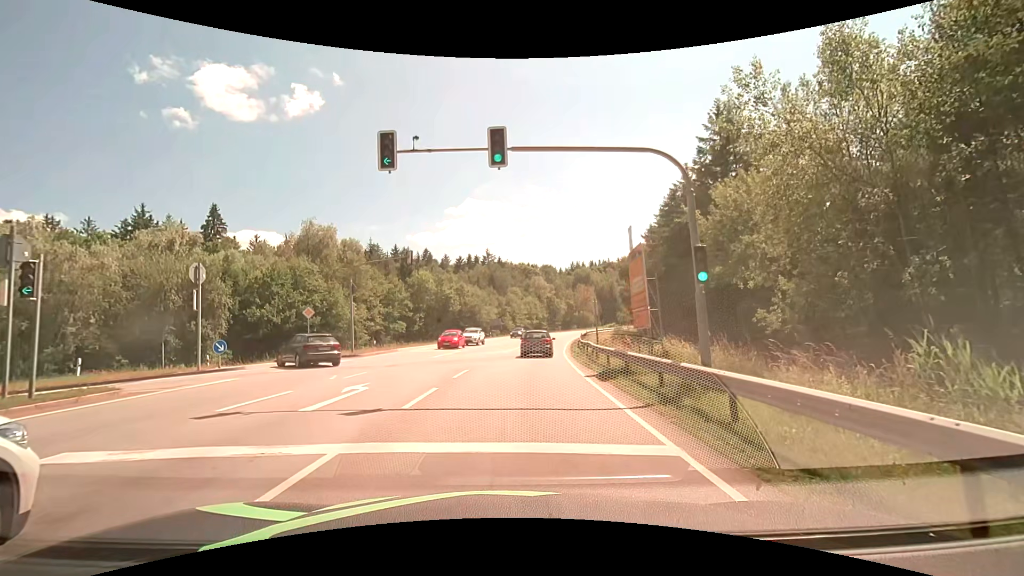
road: secondary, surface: asphalt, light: Day
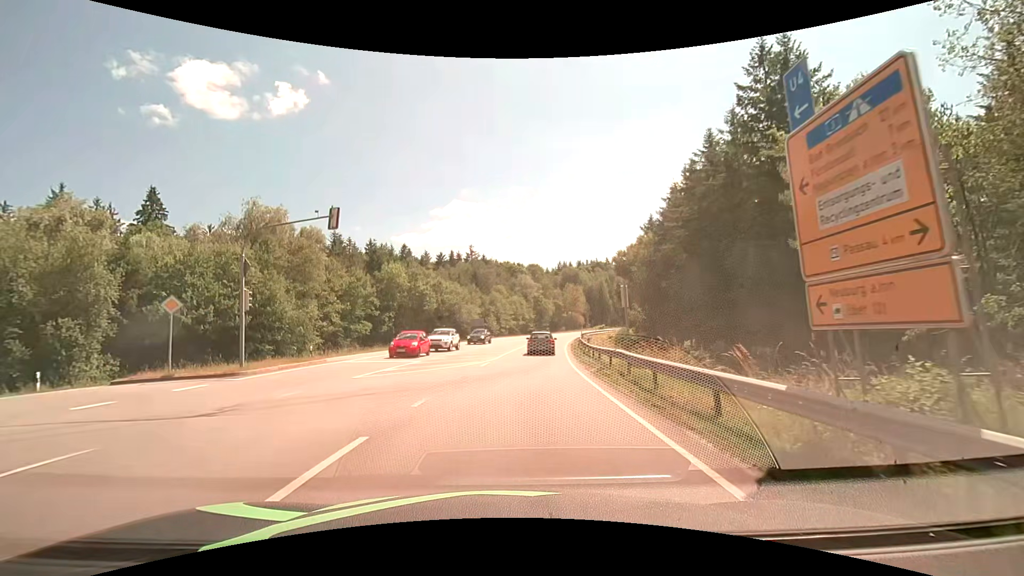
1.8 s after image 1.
(+0.2, +11.9) m; +2°
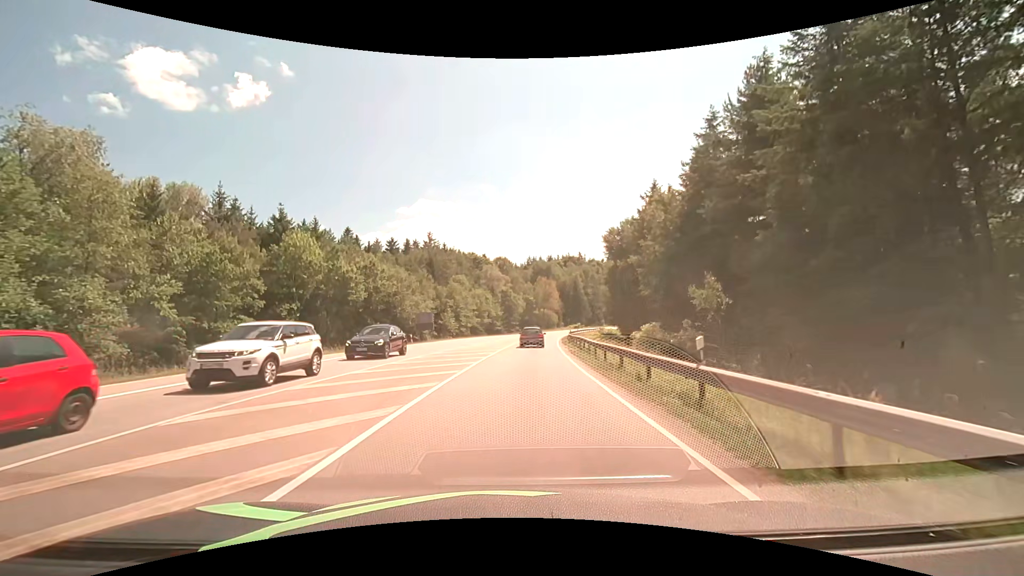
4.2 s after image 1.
(+0.9, +23.8) m; +4°
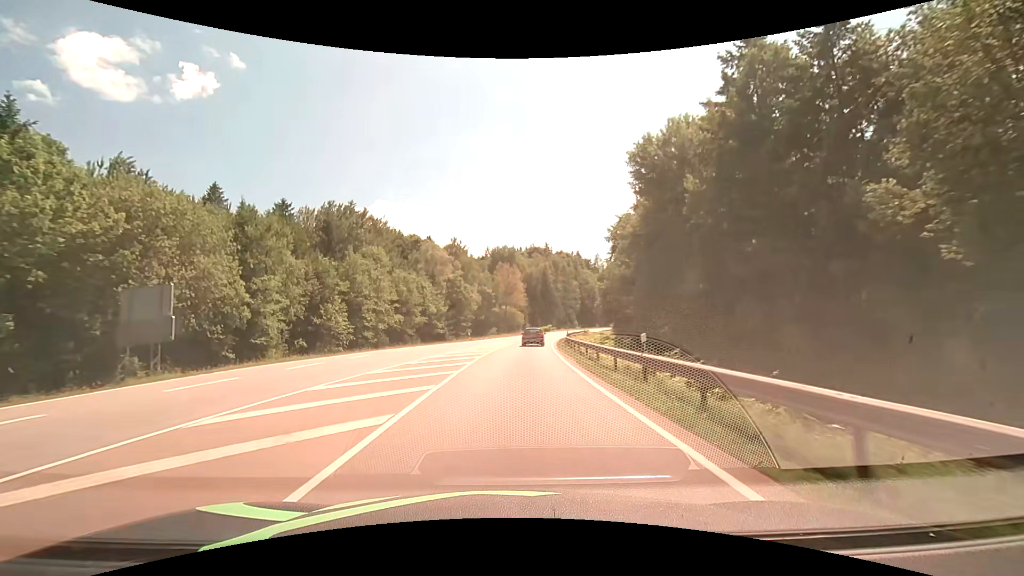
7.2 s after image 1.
(+1.7, +41.5) m; +4°
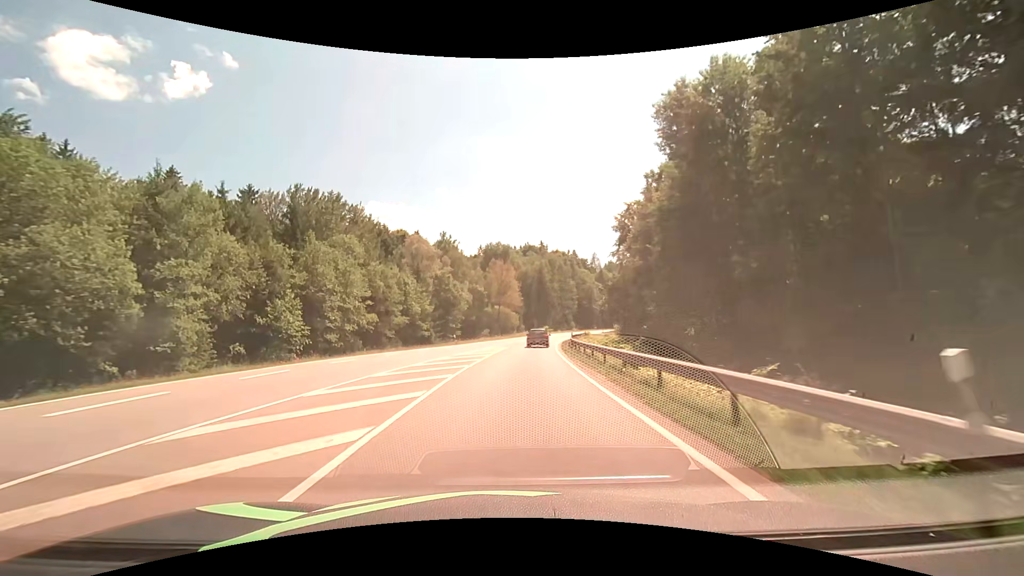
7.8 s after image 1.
(+0.1, +9.5) m; +1°
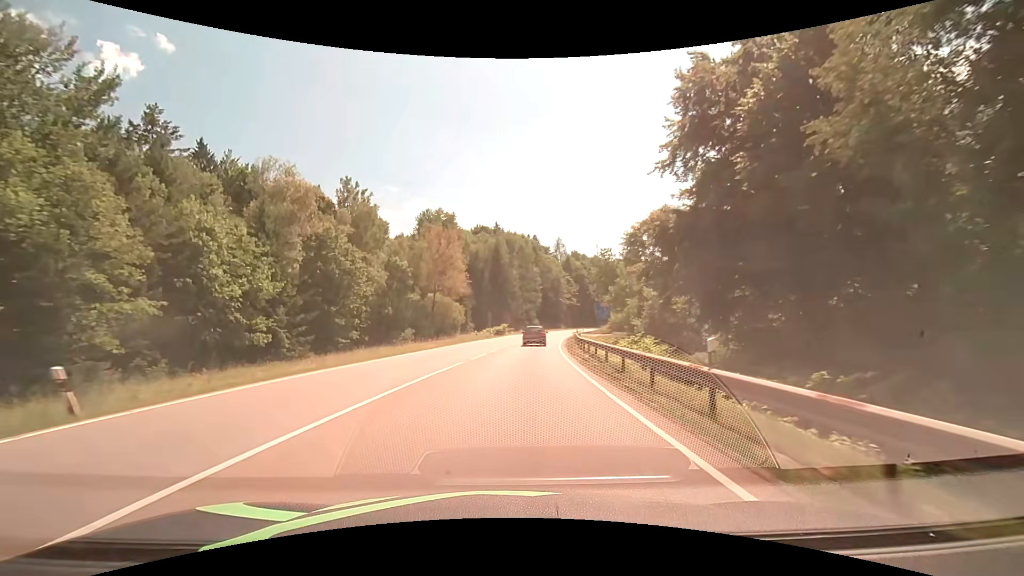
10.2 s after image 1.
(+1.6, +39.9) m; +5°
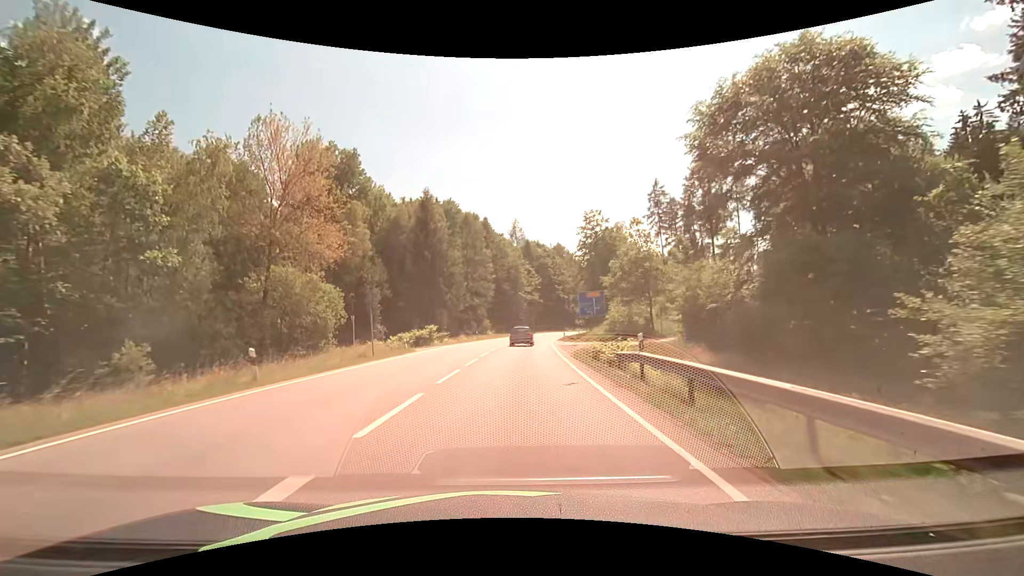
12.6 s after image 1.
(+2.1, +39.1) m; +6°
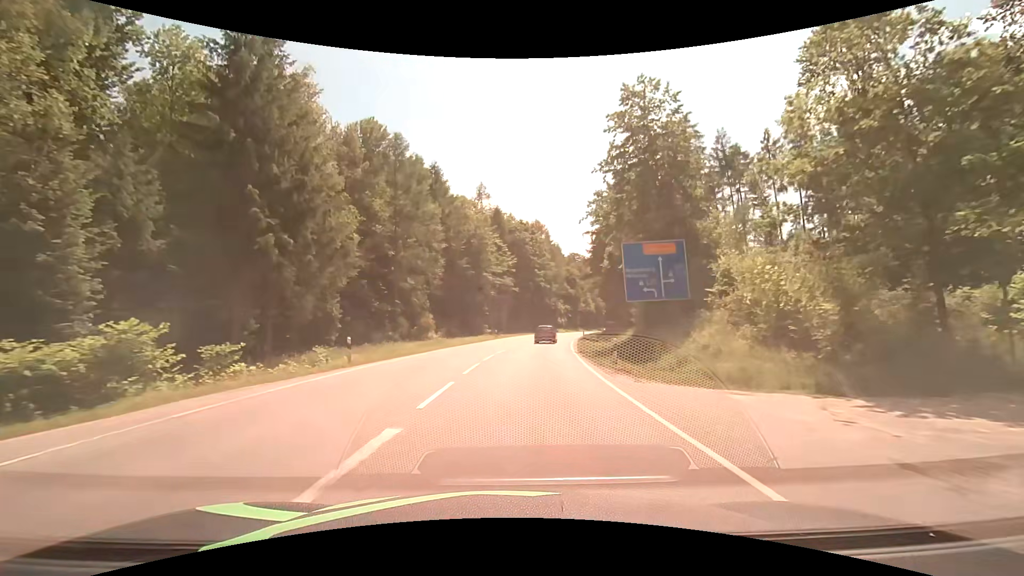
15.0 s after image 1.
(+1.2, +39.8) m; +4°
(0, +10) (+1, +20) (+1, +30) (+3, +40) (+4, +50) (+6, +60) (+8, +69) (+10, +79) (+12, +89) (+14, +99) m
